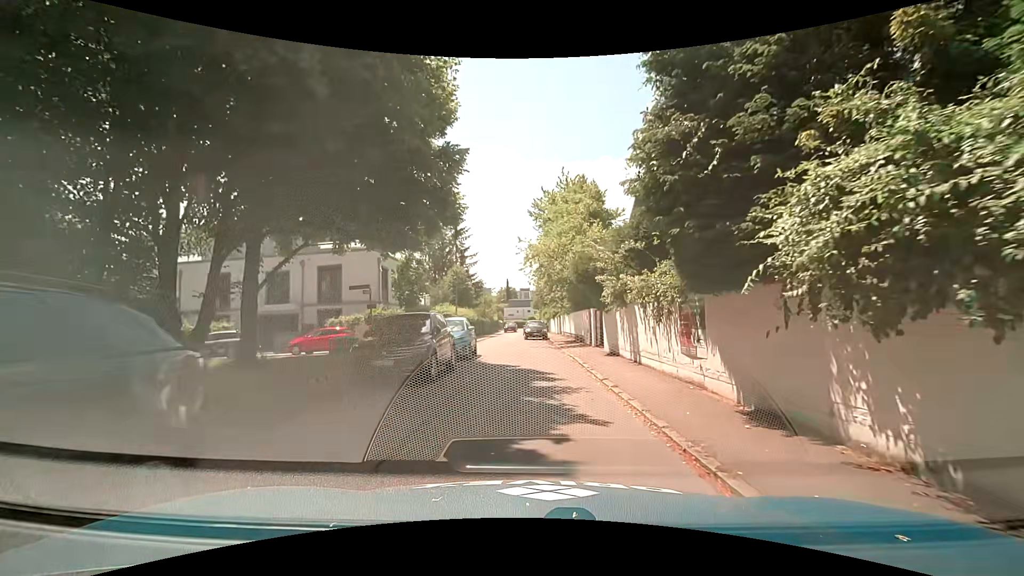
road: residential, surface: asphalt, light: Day
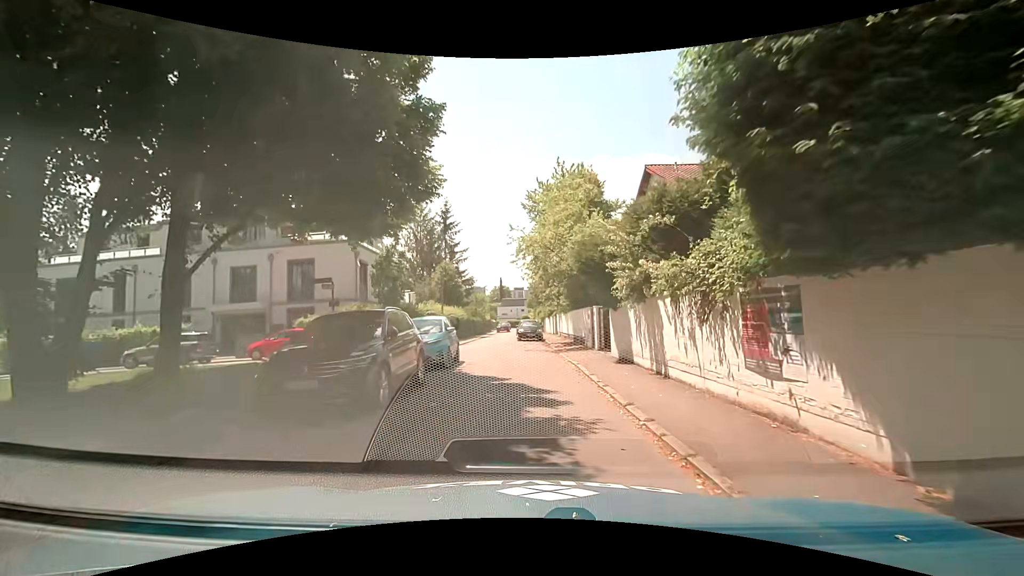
(0.0, +3.4) m; 0°
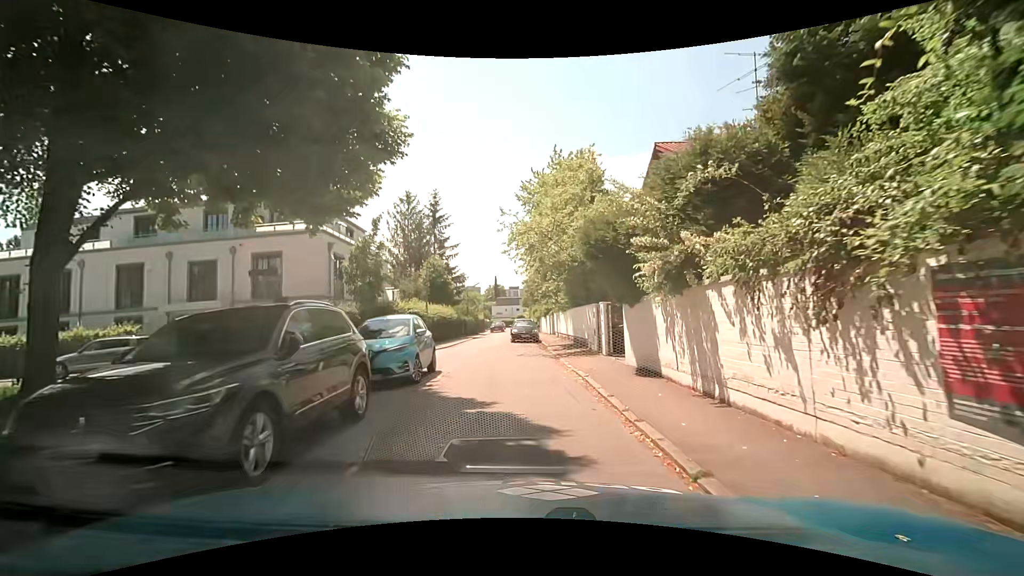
(0.0, +3.5) m; 0°
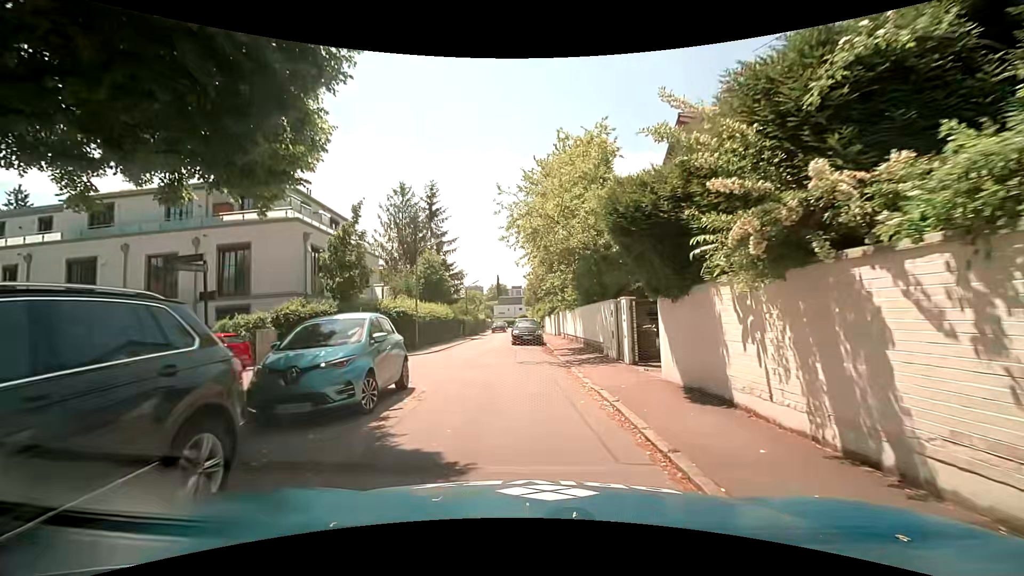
(0.0, +3.5) m; +1°
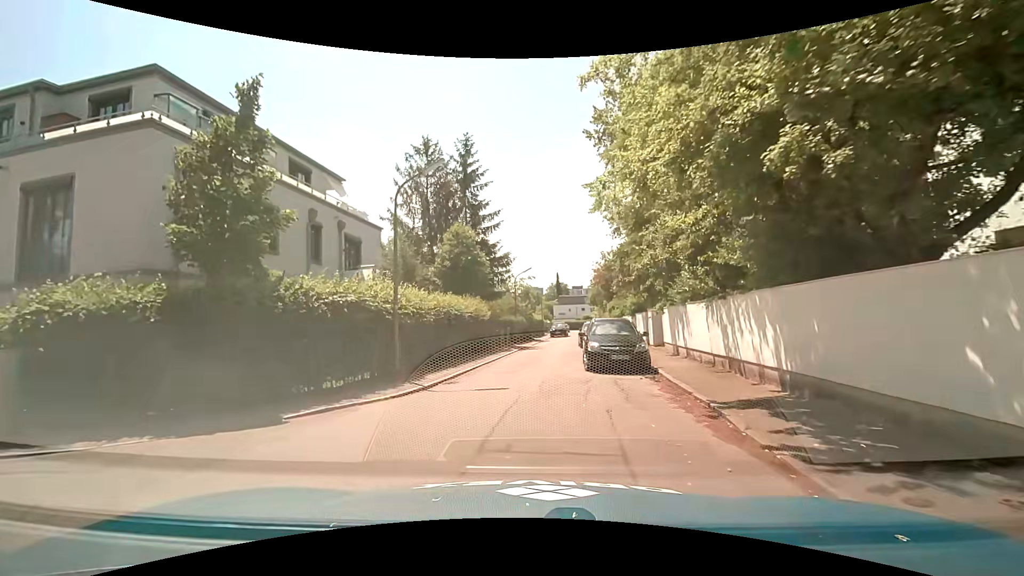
(-0.7, +13.5) m; -7°
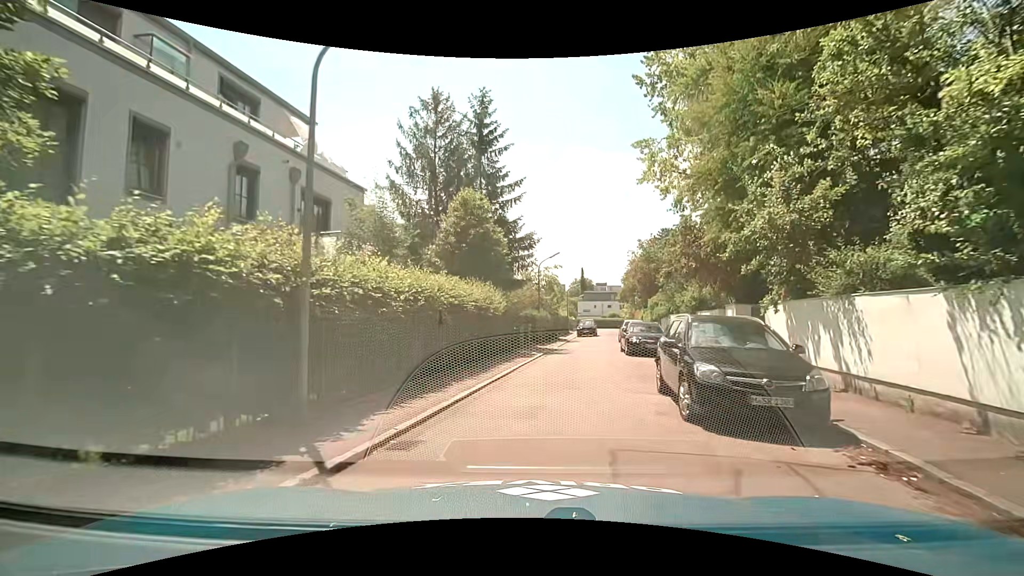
(-0.3, +6.9) m; -5°
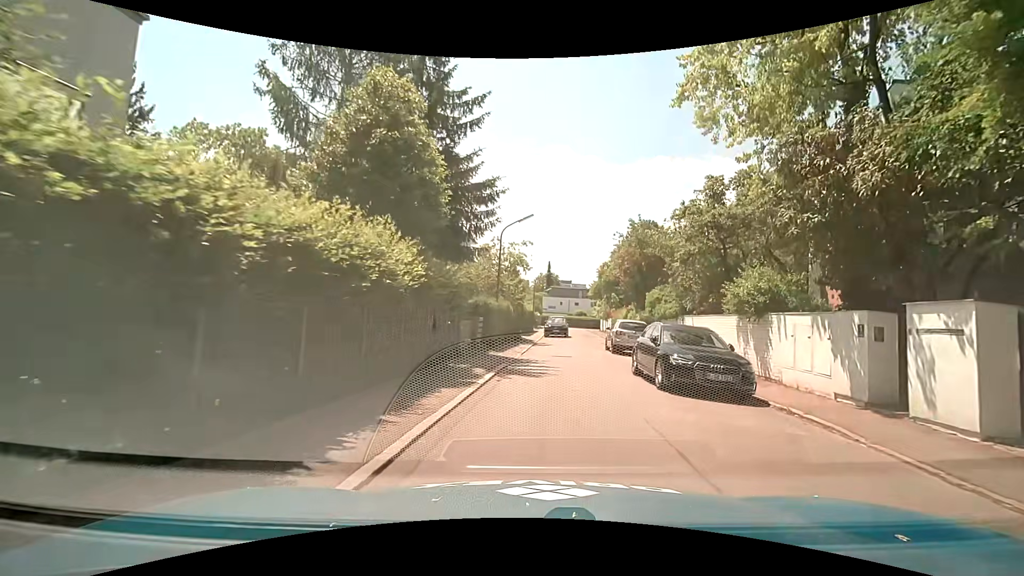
(+0.6, +10.5) m; +6°
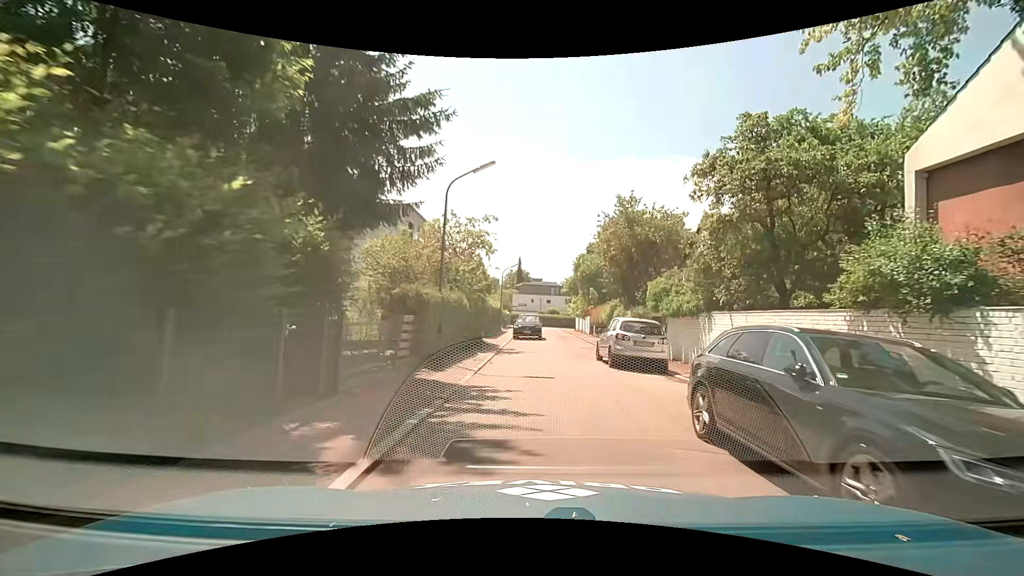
(+0.3, +7.3) m; +4°
(0, +10) (0, +20) (+2, +30) (+3, +40) (+2, +50) (+2, +60) (+2, +70) (+2, +80) (-7, +84) (-17, +86) m
